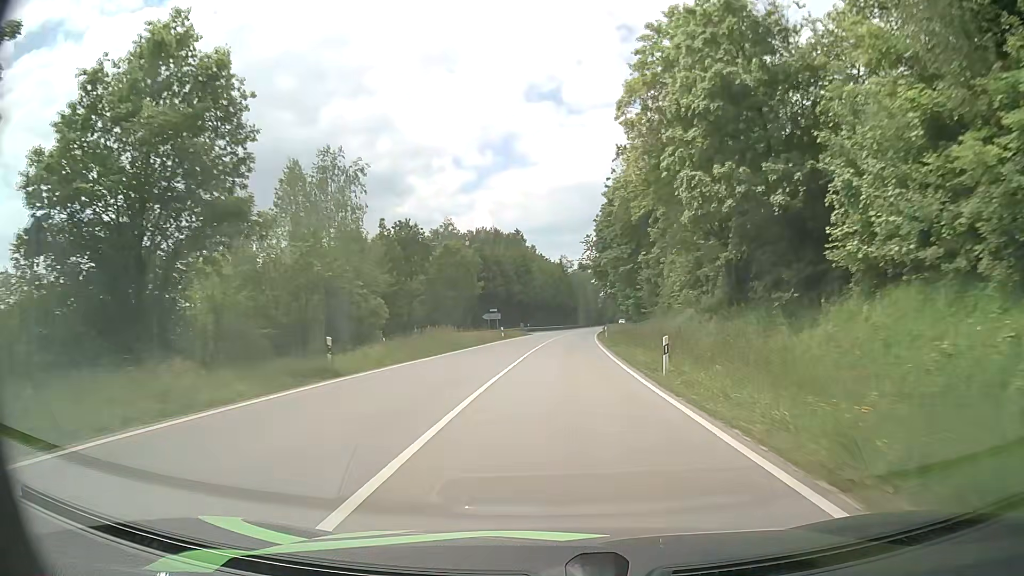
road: secondary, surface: asphalt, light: Day
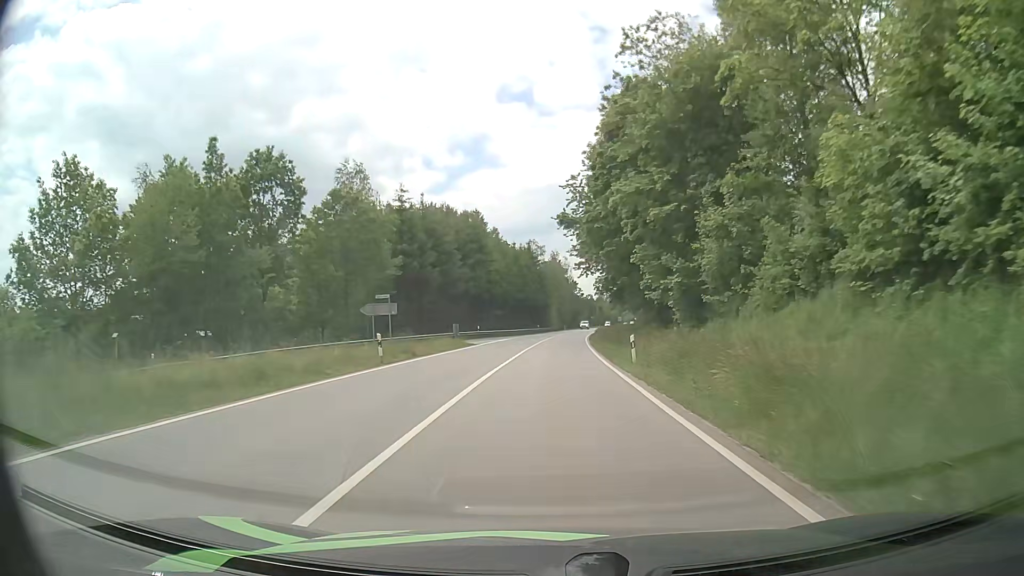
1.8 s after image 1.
(+0.9, +34.2) m; +3°
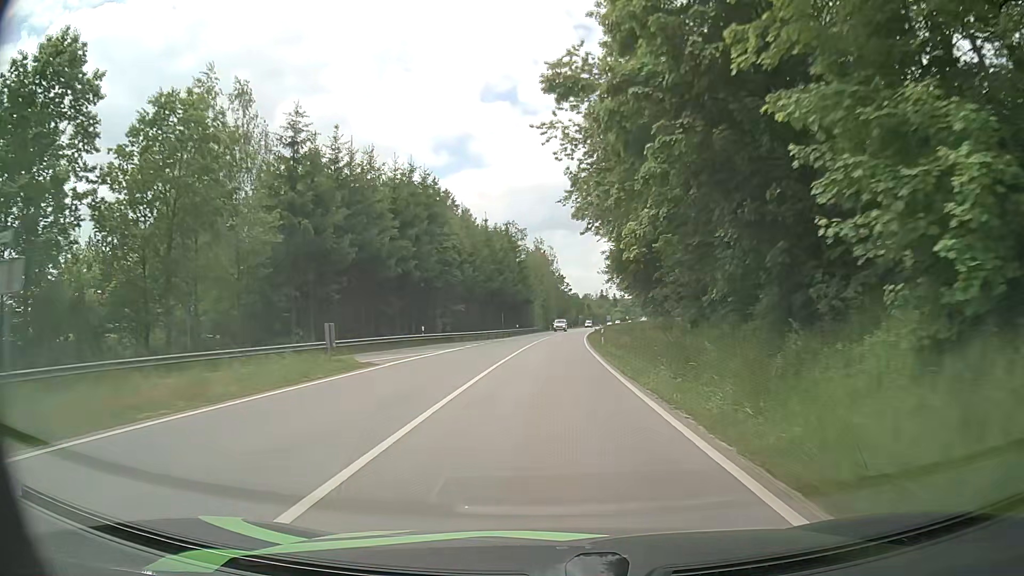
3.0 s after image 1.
(+0.3, +23.0) m; +1°
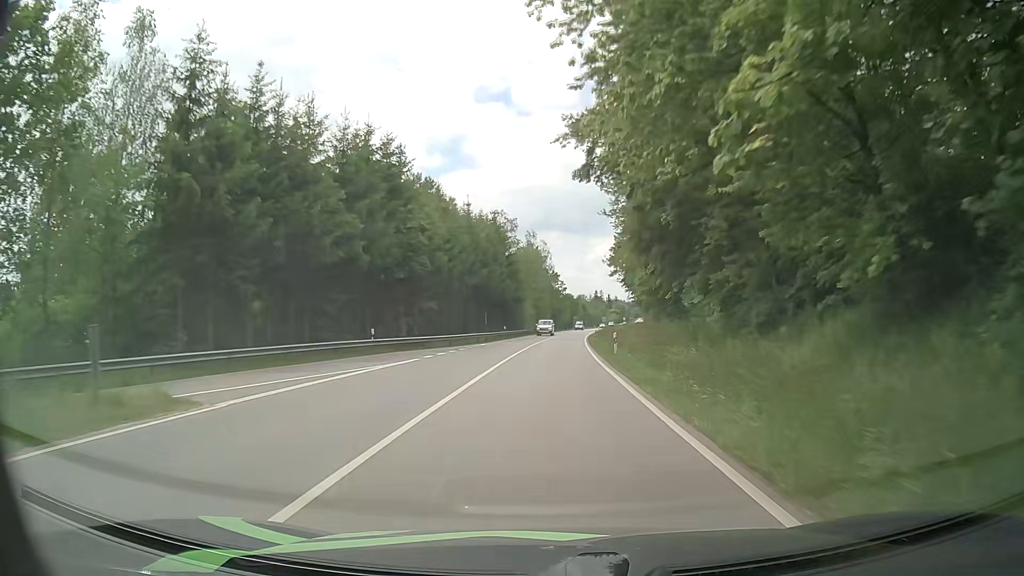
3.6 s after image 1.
(+0.1, +11.6) m; +1°
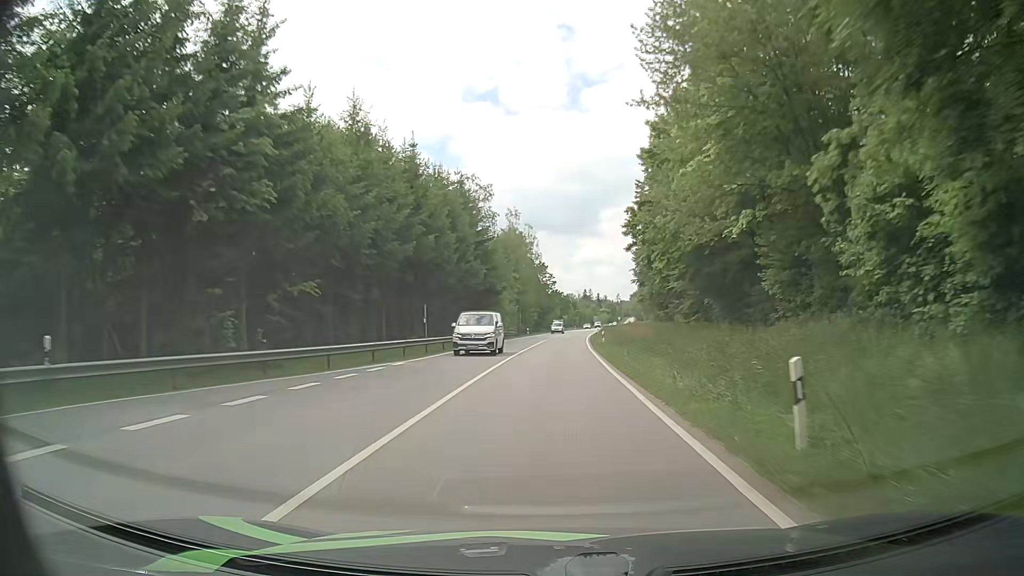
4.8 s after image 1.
(+0.2, +23.4) m; +1°
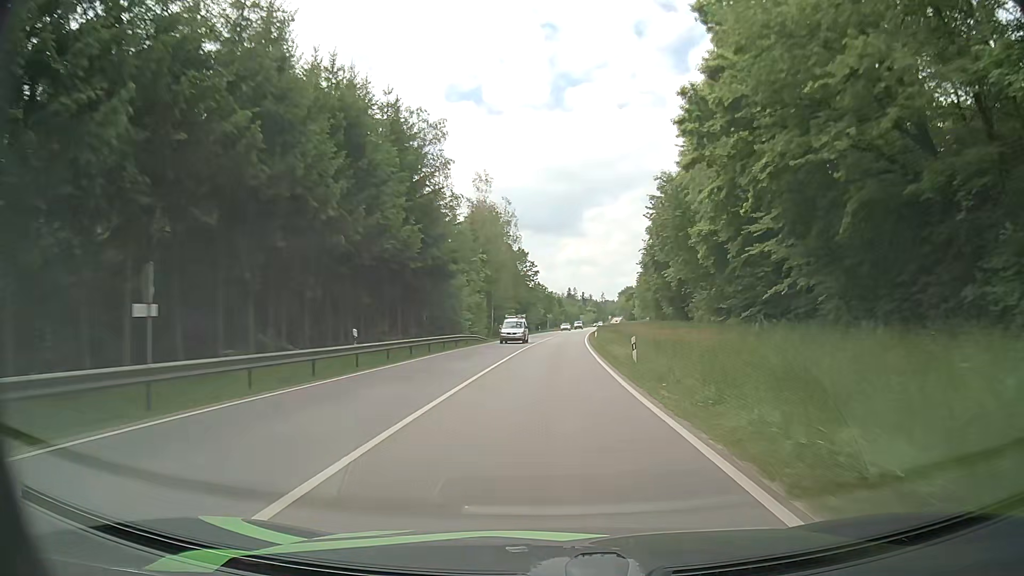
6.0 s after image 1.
(+0.3, +23.6) m; 0°
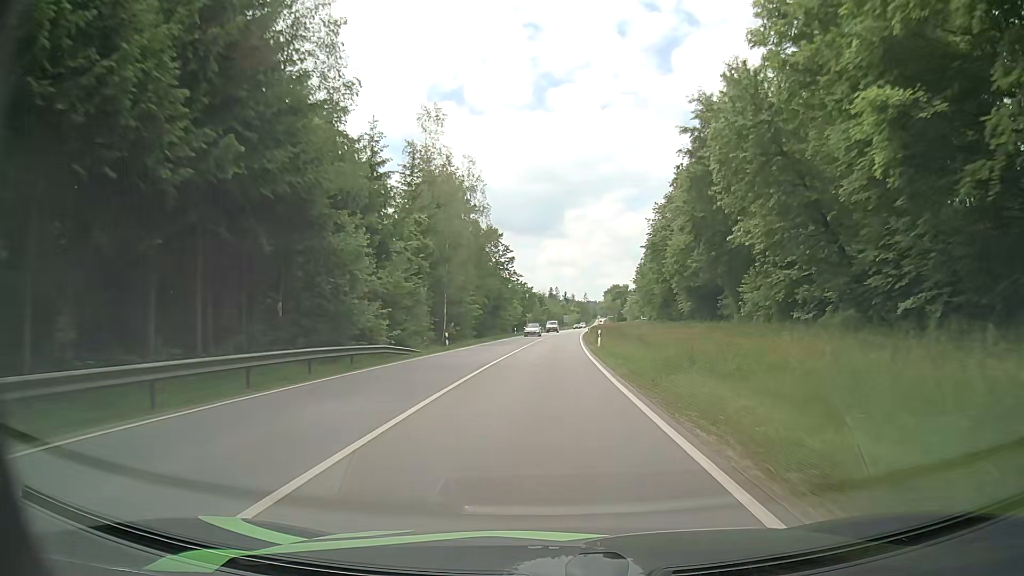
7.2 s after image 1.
(+0.8, +23.8) m; +3°
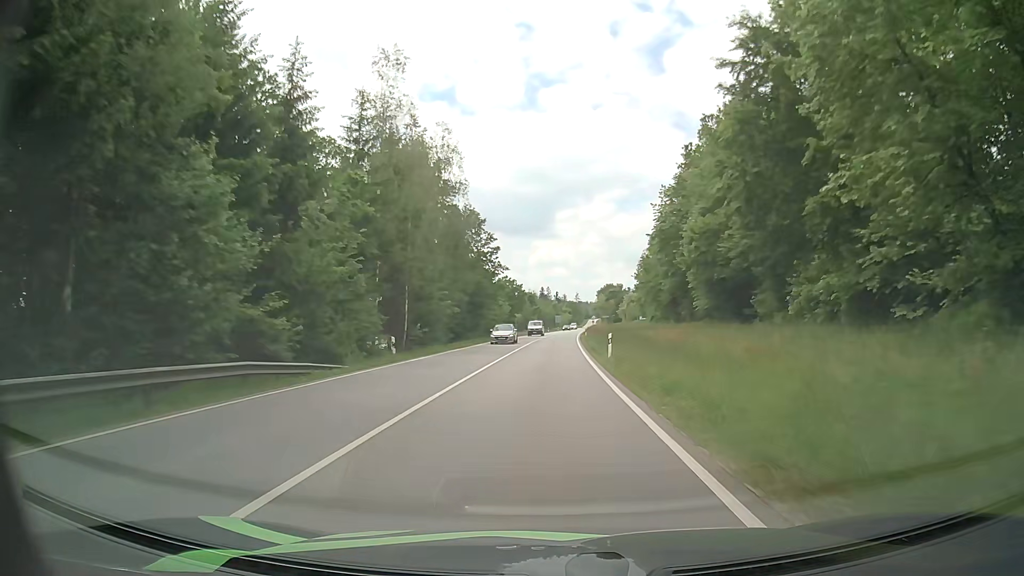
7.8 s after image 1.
(0.0, +12.0) m; 0°
(0, +10) (0, +20) (0, +30) (+1, +40) (+1, +50) (+1, +60) (+2, +70) (+2, +80) (+3, +90) (+3, +100) m
